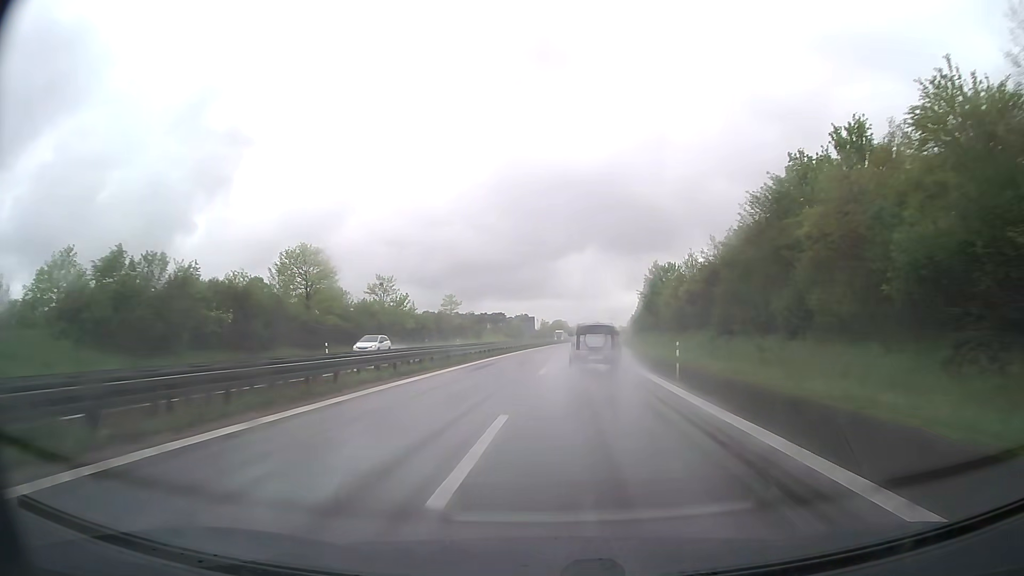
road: trunk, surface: asphalt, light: Day
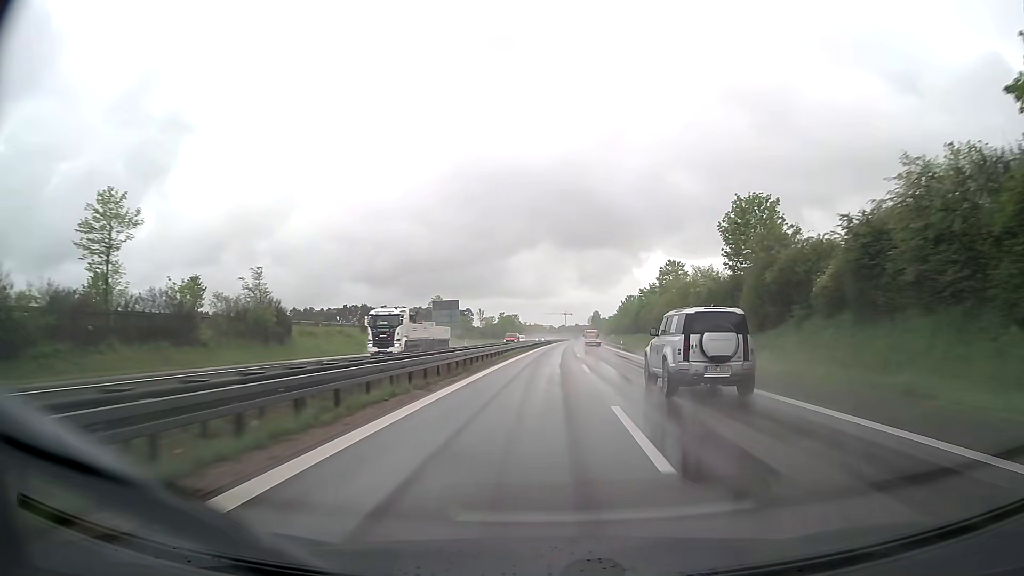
(+3.0, +89.6) m; +4°
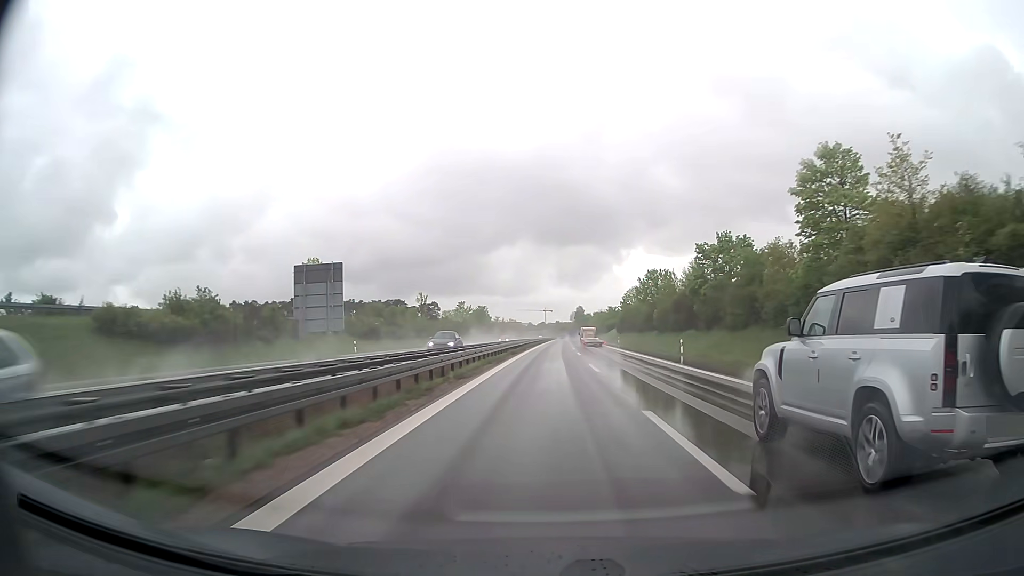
(+1.0, +55.6) m; +2°
(0, +10) (0, +20) (0, +30) (0, +40) (0, +50) (+1, +60) (+1, +70) (+1, +80) (+2, +90) (+2, +100) m
